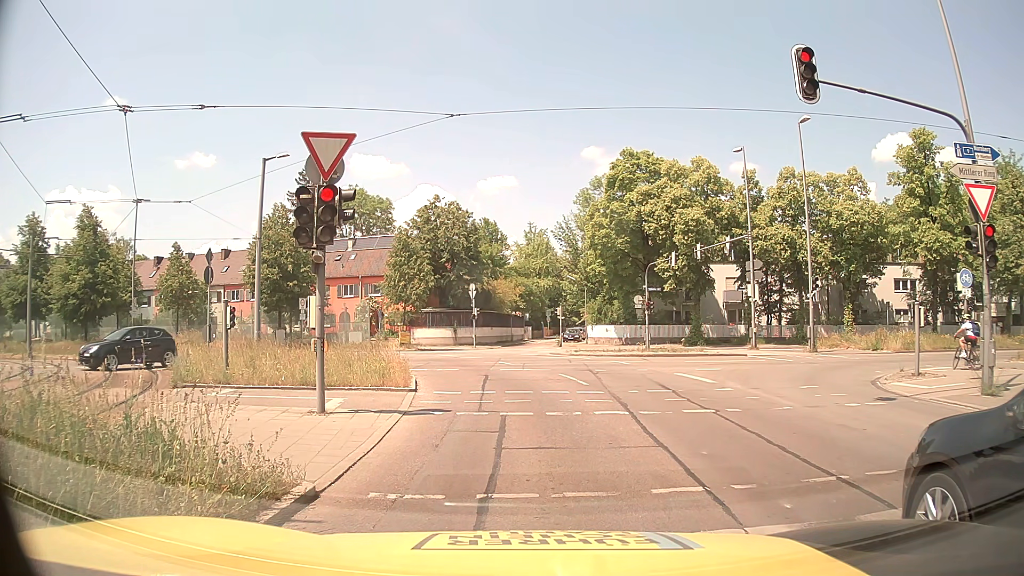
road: secondary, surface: asphalt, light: Day
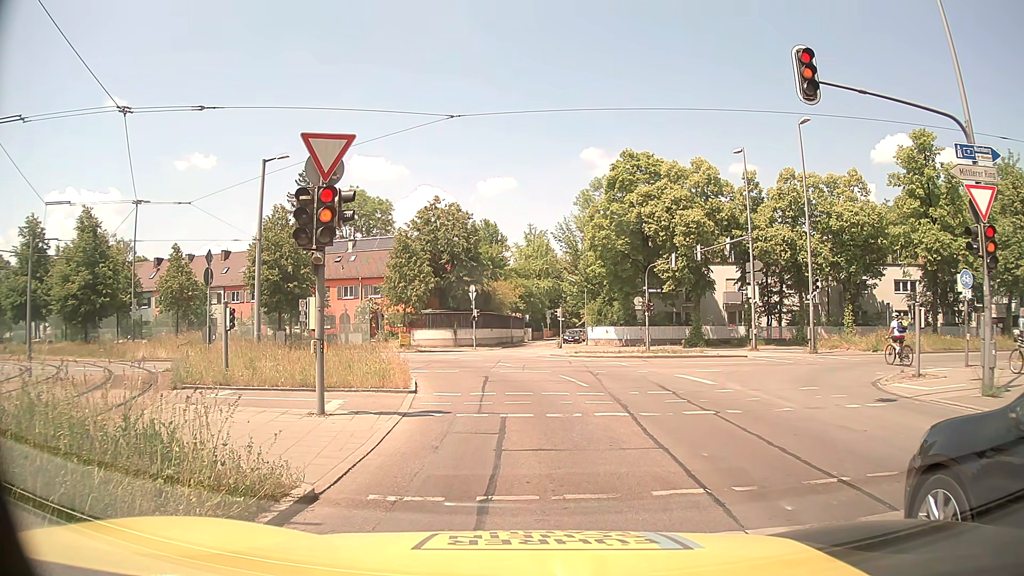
(0.0, 0.0) m; 0°
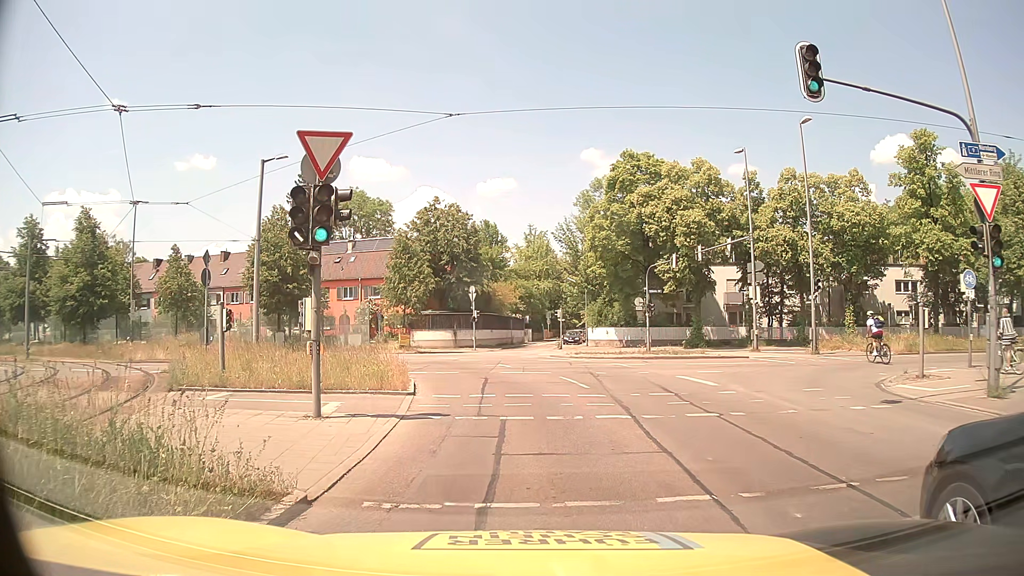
(0.0, +0.2) m; 0°
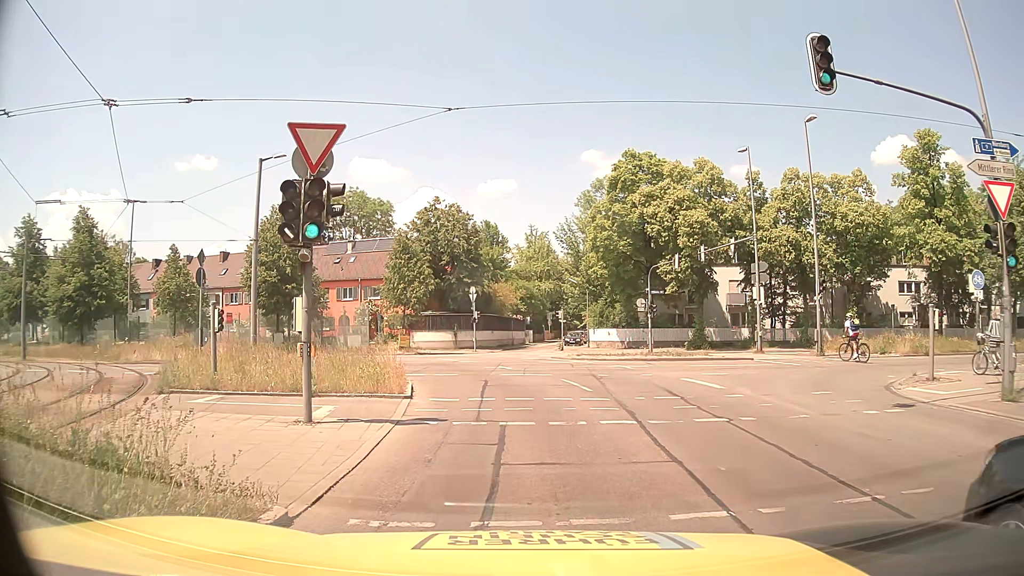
(0.0, +0.5) m; 0°
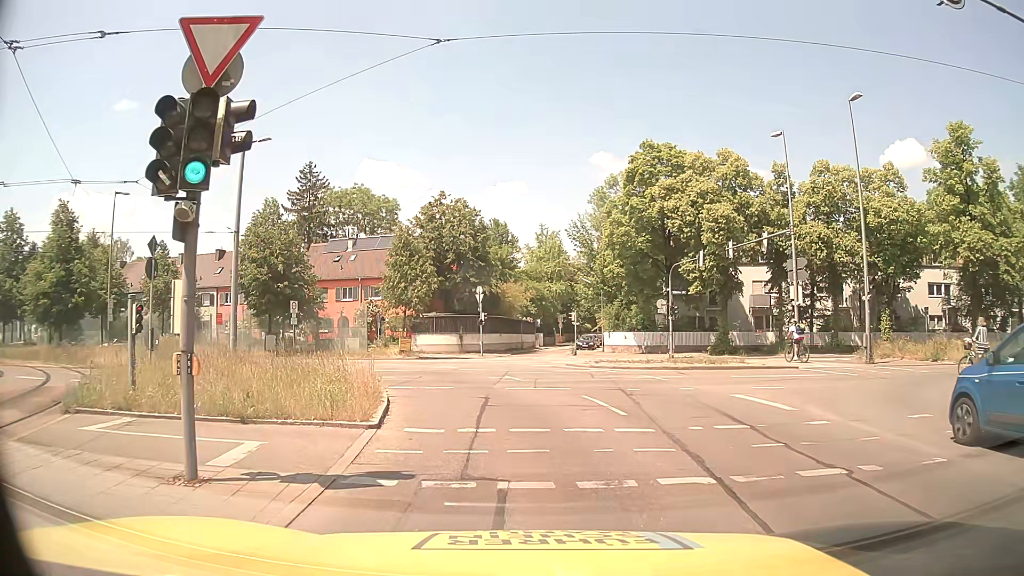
(0.0, +3.9) m; 0°
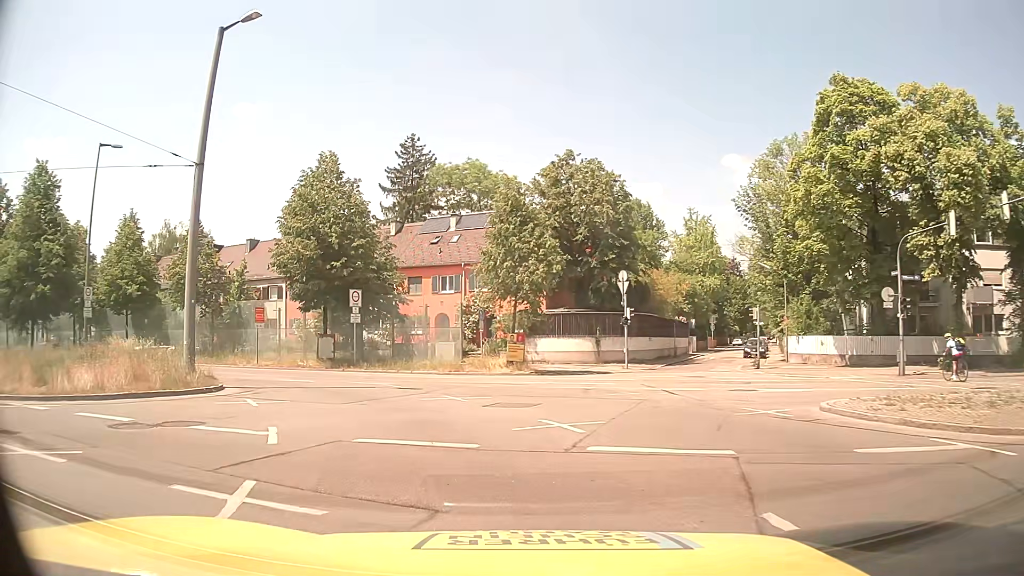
(-1.0, +14.9) m; -12°
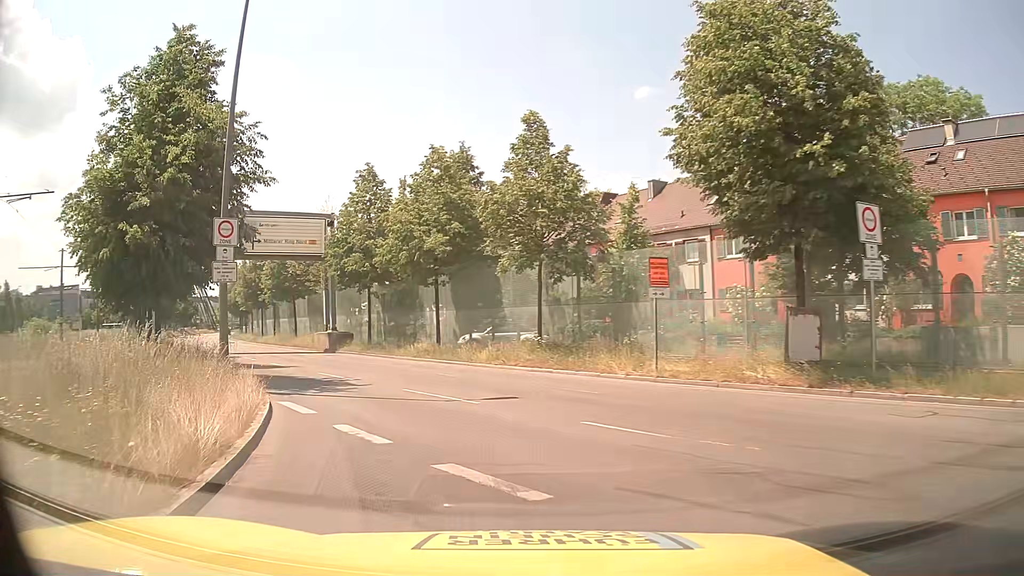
(-5.5, +18.3) m; -35°
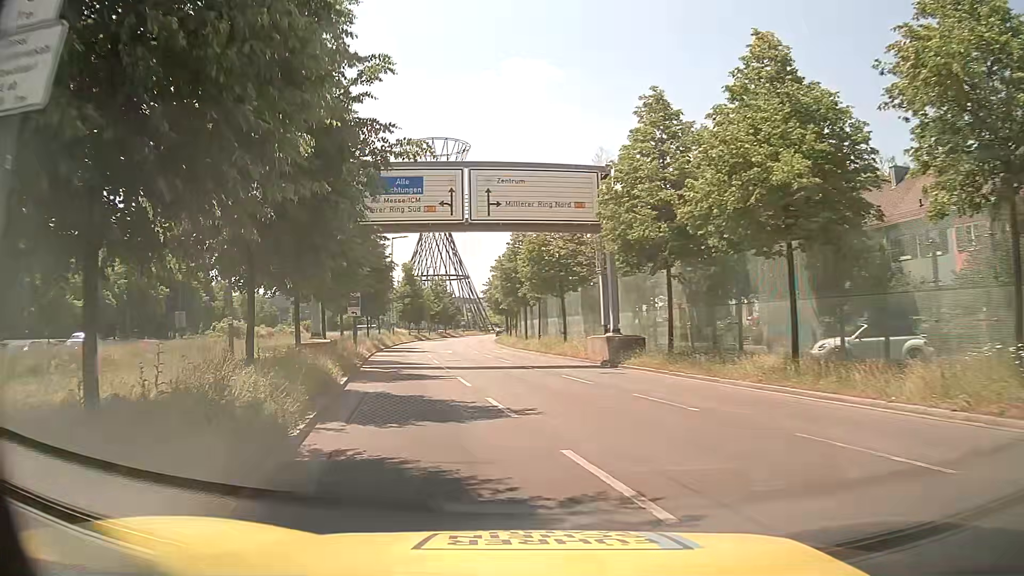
(-3.0, +12.6) m; -25°
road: primary
